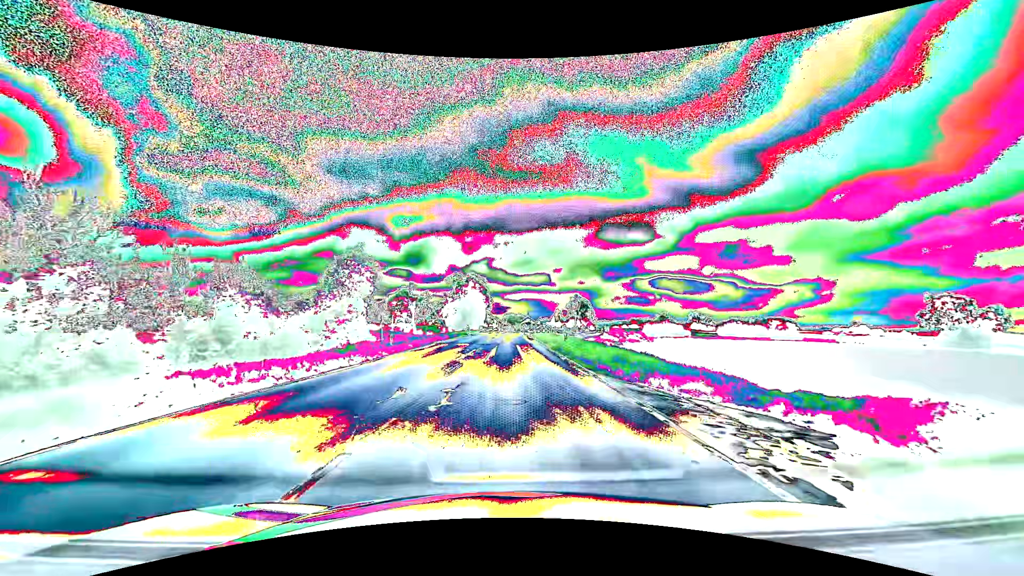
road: primary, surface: asphalt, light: Day
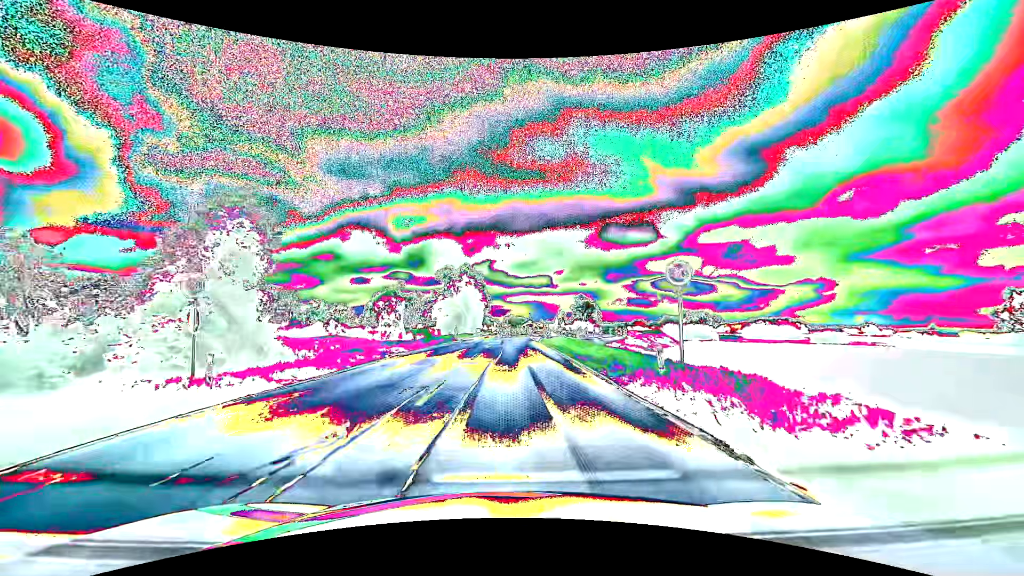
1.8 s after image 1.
(-0.1, +17.3) m; 0°
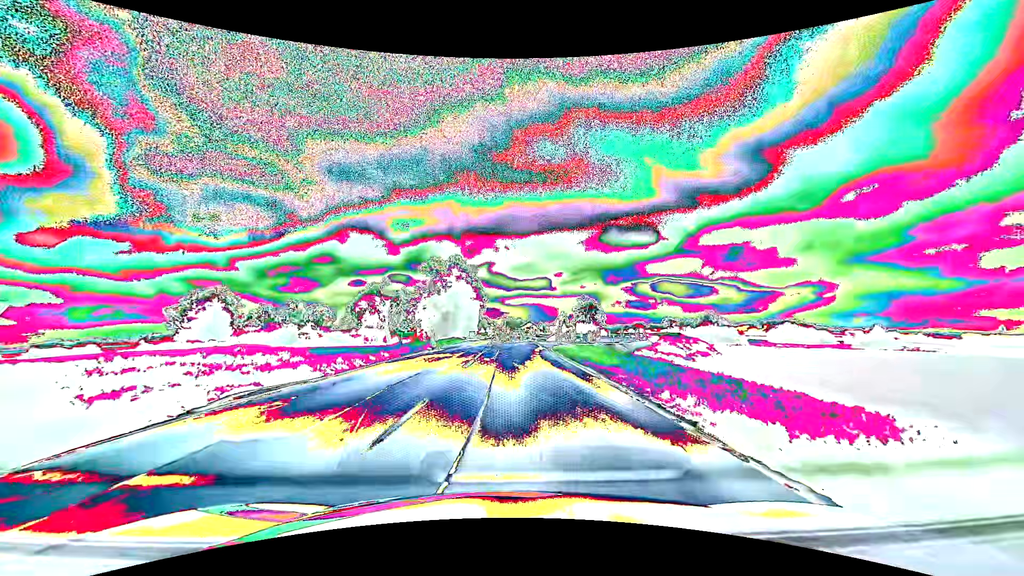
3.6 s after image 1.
(0.0, +15.4) m; 0°
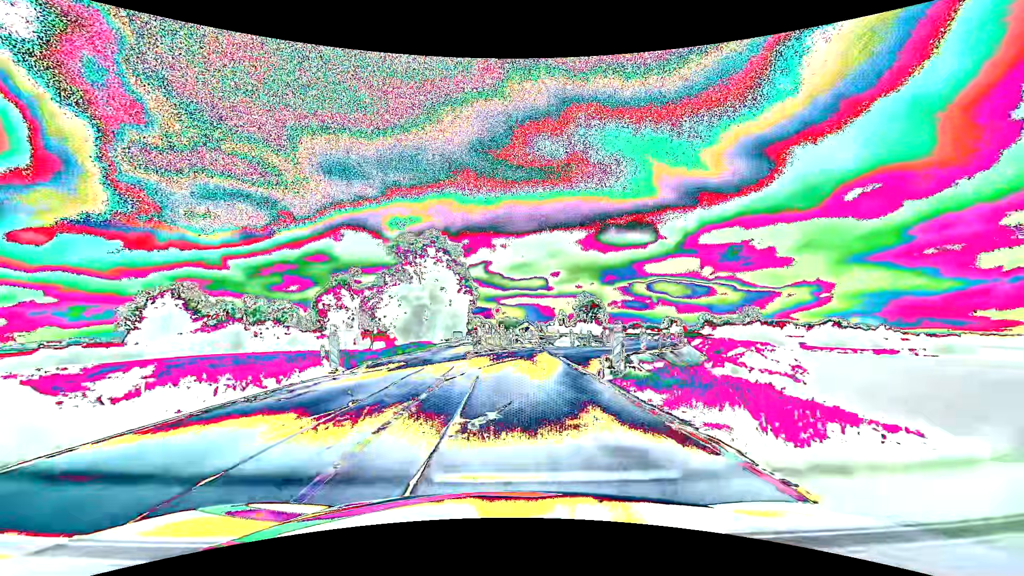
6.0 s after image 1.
(+0.2, +20.3) m; +1°
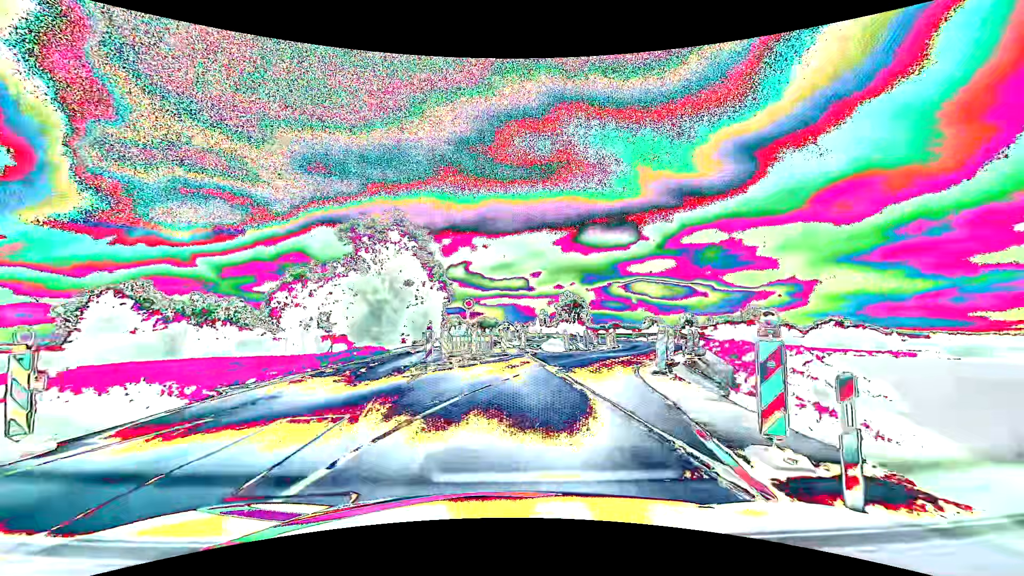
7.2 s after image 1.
(+0.1, +10.1) m; +2°
(+1, +10) (+3, +20) (+6, +29) (+10, +38) (+14, +47) (+17, +57) (+19, +67) (+19, +77) (+18, +87) (+17, +97) m
